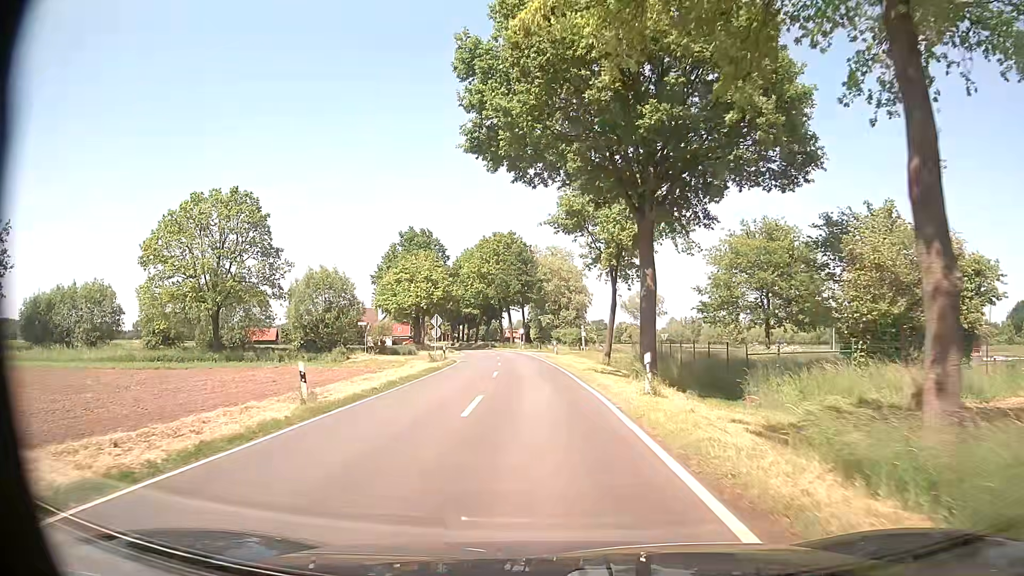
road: tertiary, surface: asphalt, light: Day
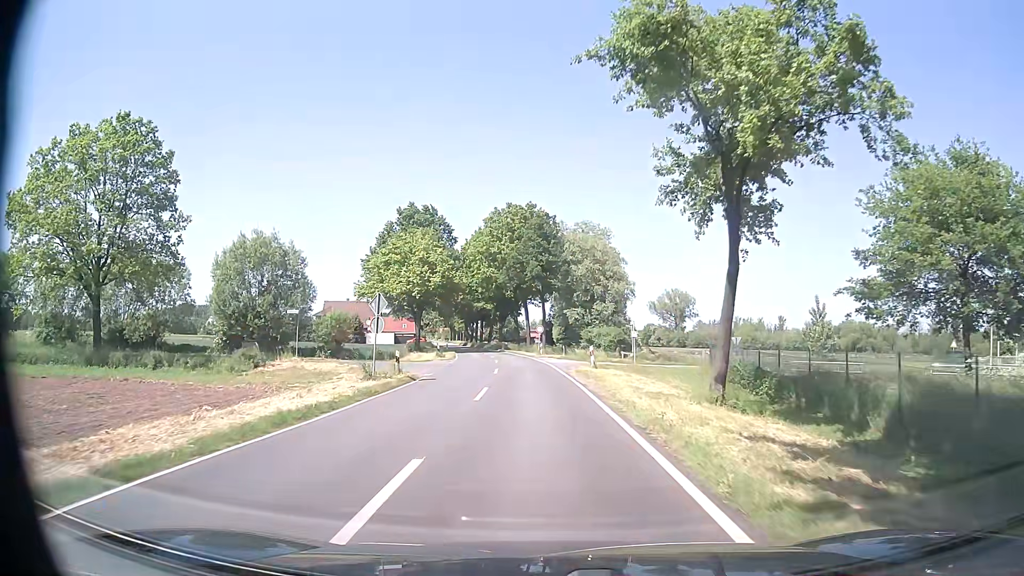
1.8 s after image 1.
(-0.2, +20.1) m; -1°
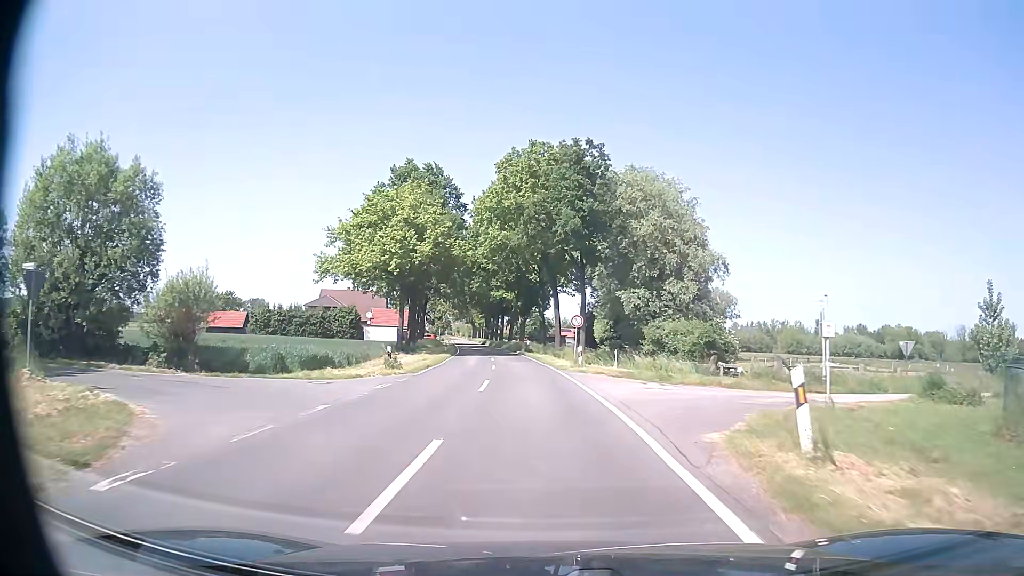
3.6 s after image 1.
(-0.7, +22.7) m; -3°
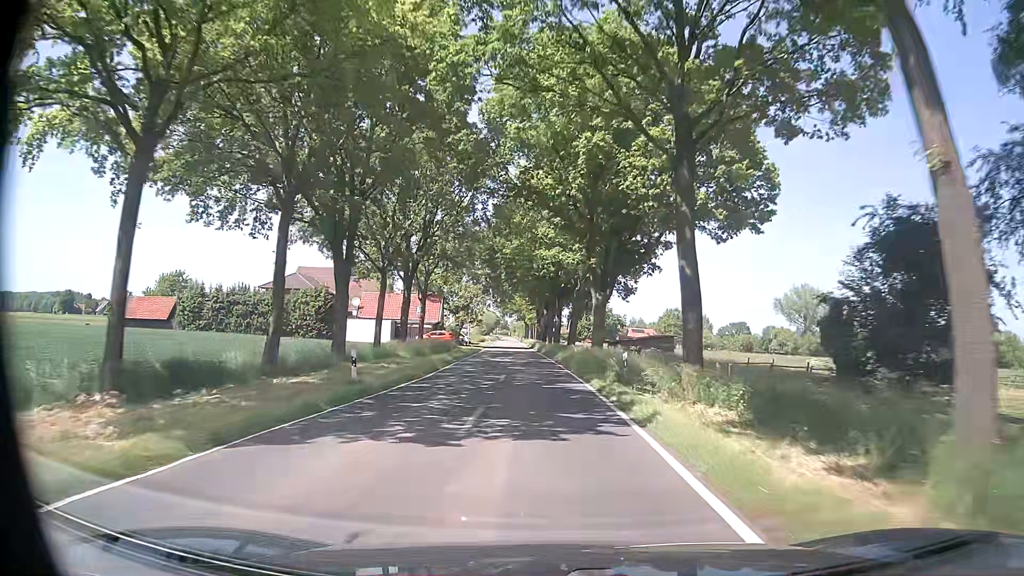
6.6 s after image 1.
(-2.1, +42.8) m; -5°
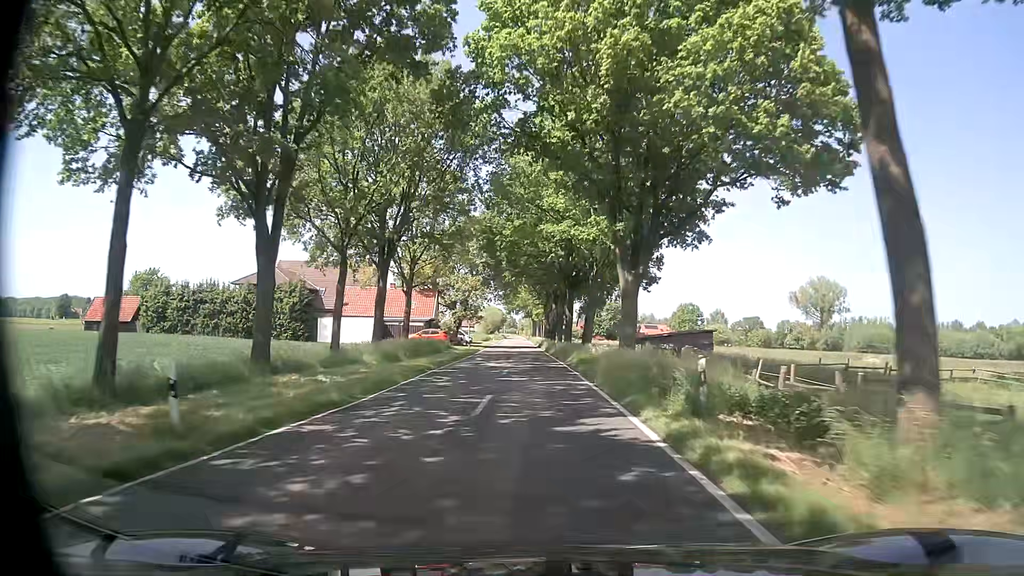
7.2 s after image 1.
(0.0, +9.6) m; 0°
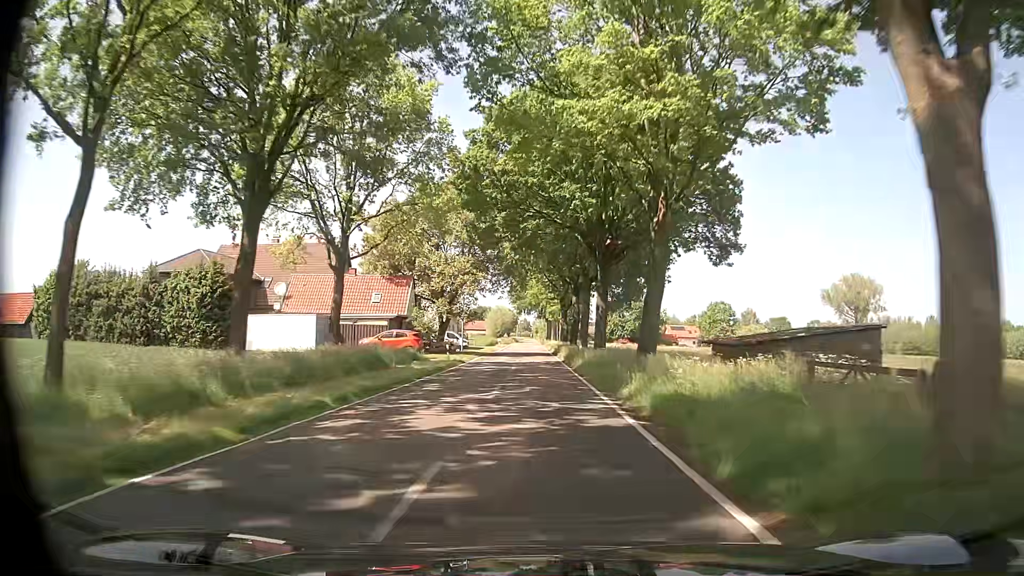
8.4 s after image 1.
(-0.3, +20.0) m; -1°
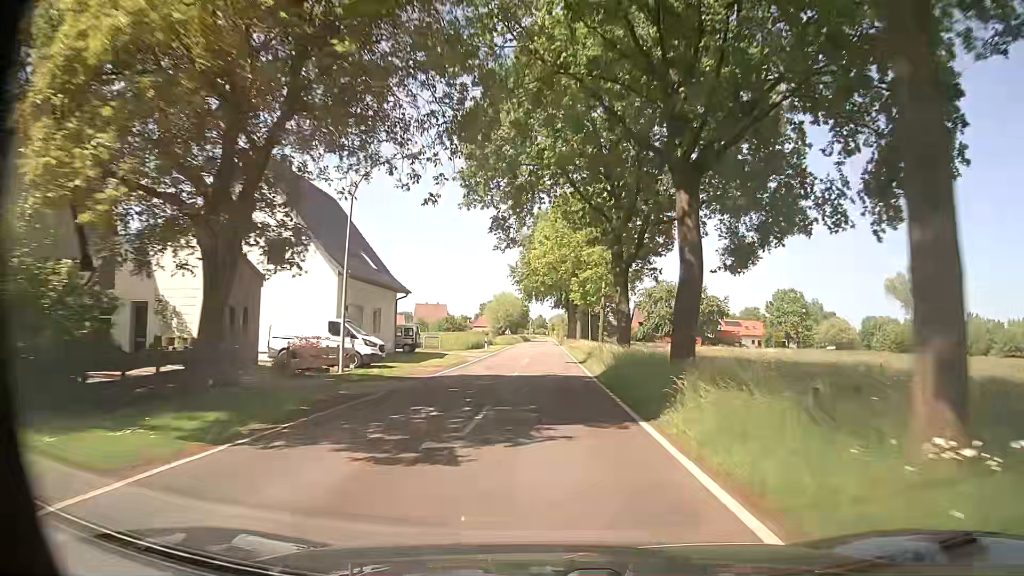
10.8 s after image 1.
(-0.9, +41.7) m; -2°
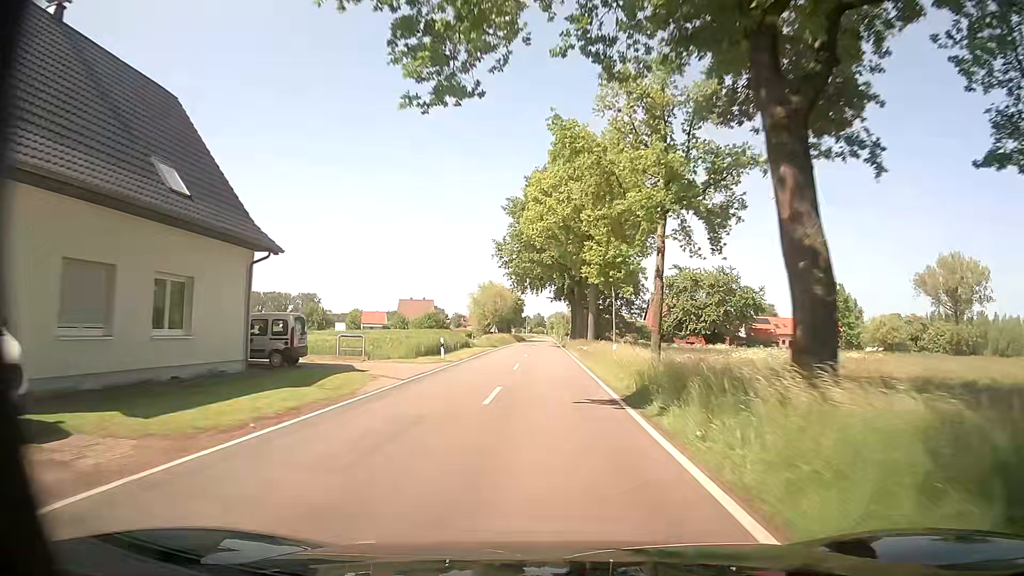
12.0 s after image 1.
(+0.1, +20.9) m; 0°
(0, +10) (0, +20) (0, +30) (0, +40) (0, +50) (0, +60) (0, +70) (0, +80) (0, +90) (0, +100) m
